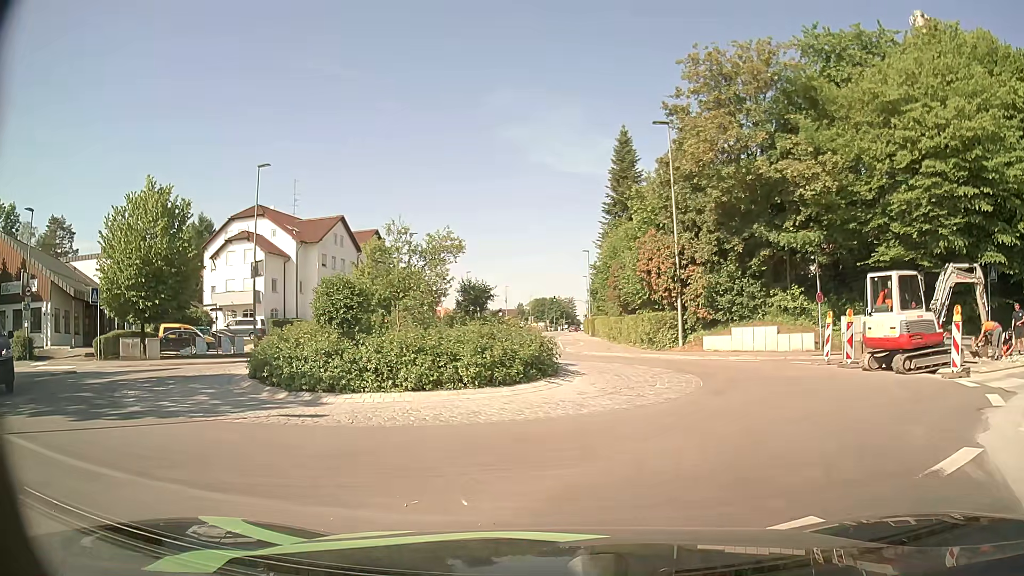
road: tertiary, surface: asphalt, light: Day
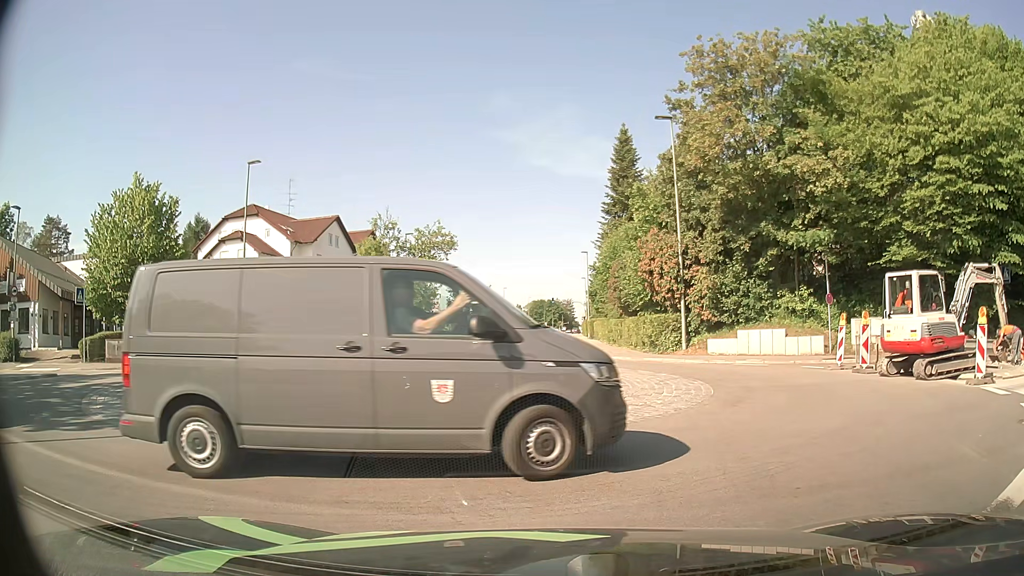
(0.0, +1.1) m; 0°
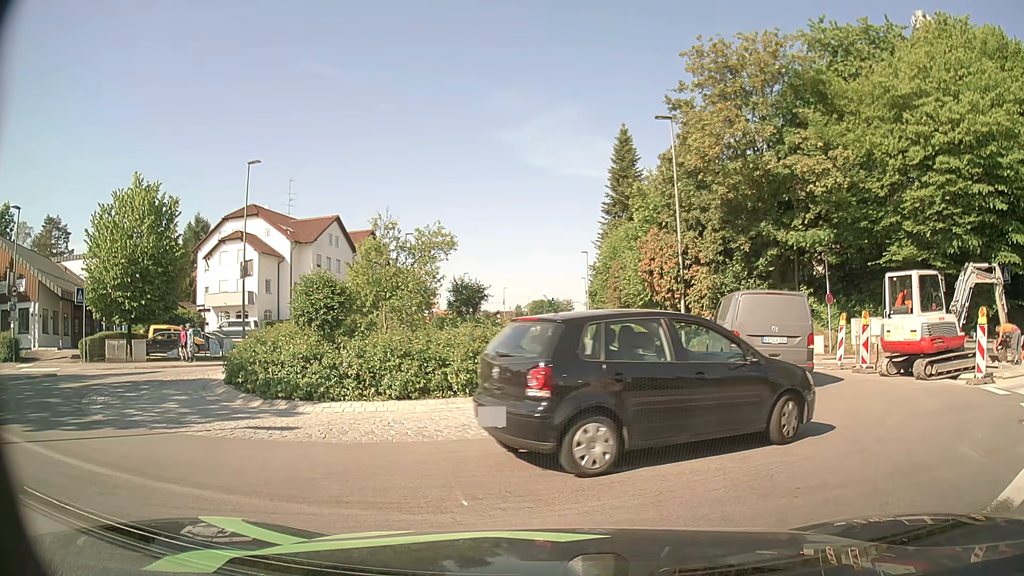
(0.0, 0.0) m; 0°
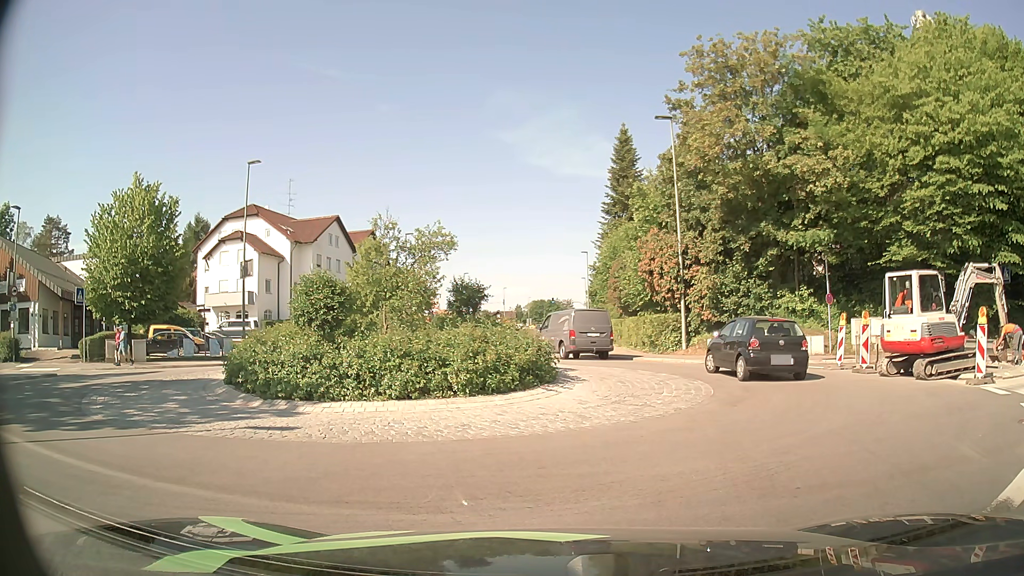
(0.0, 0.0) m; 0°
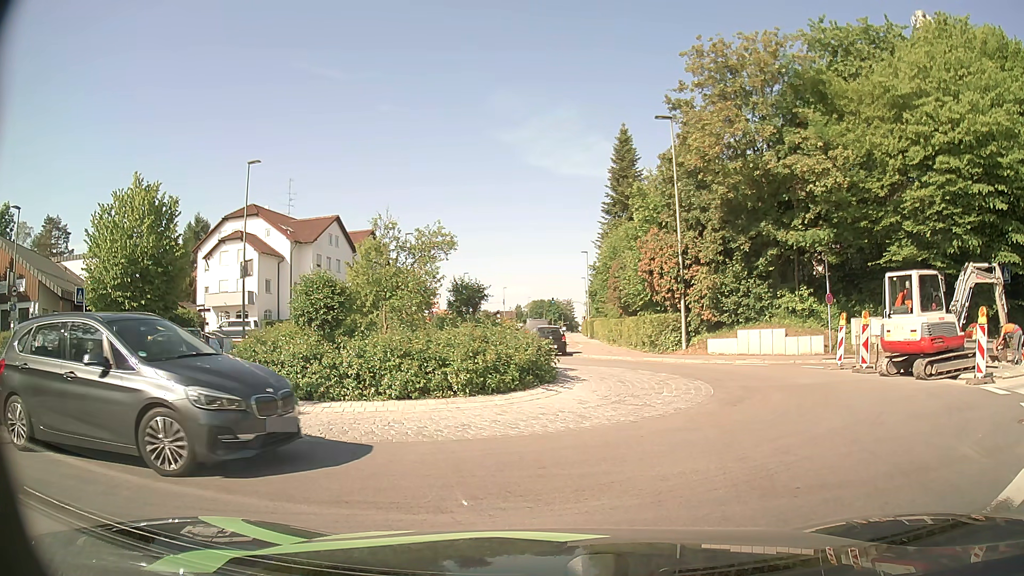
(0.0, 0.0) m; 0°
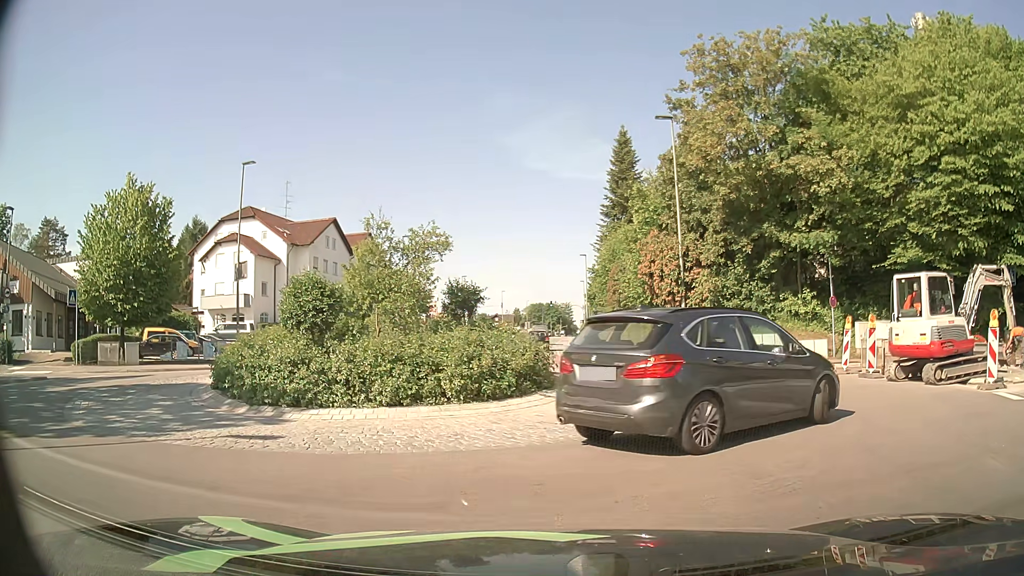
(0.0, +0.5) m; 0°
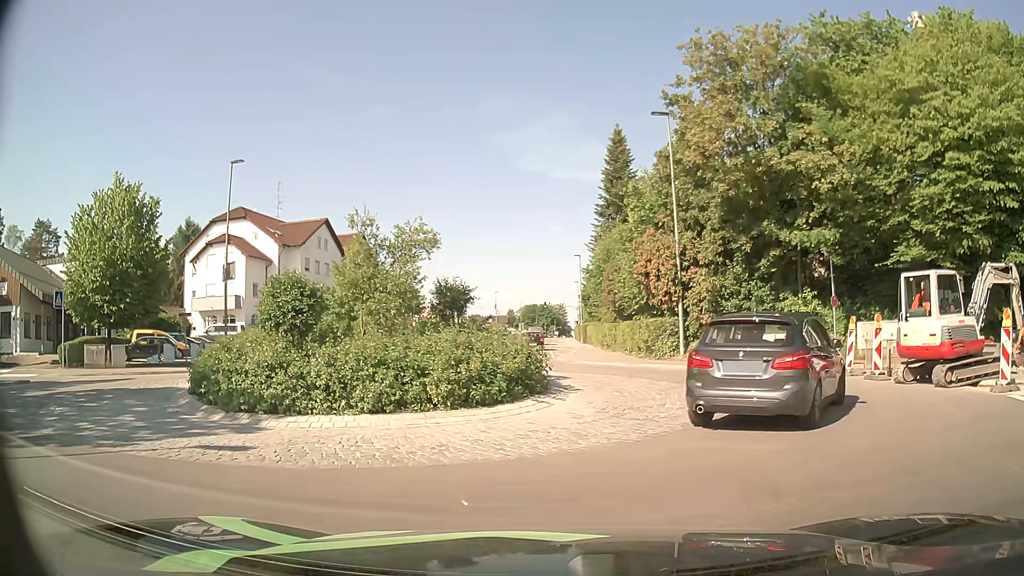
(0.0, +0.8) m; +3°
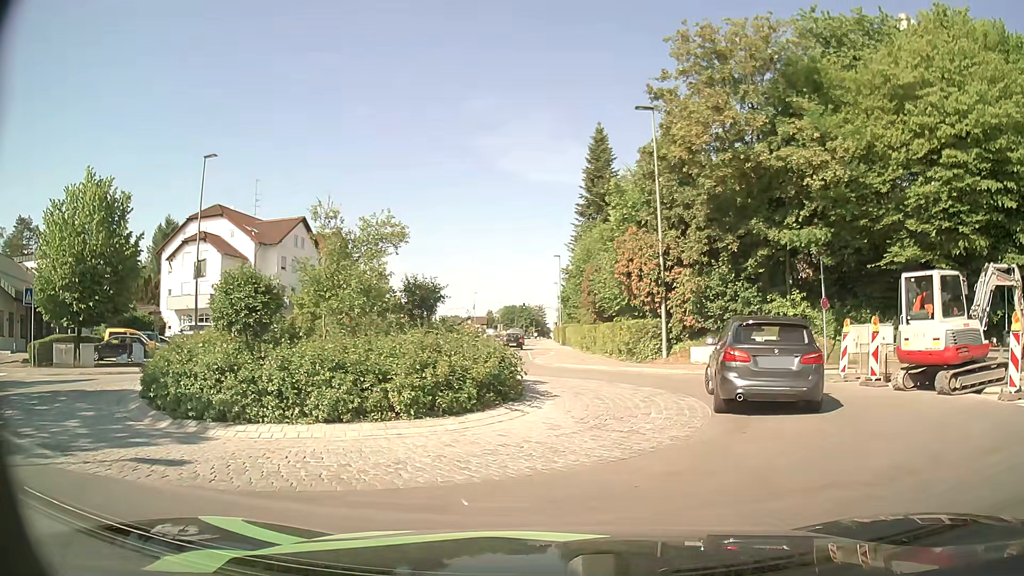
(0.0, +1.1) m; +1°
(+3, +10) (+3, +19) (-1, +28) (-4, +38) (-5, +48) (-5, +58) (-6, +68) (-6, +78) (-6, +88) (-7, +98) m
